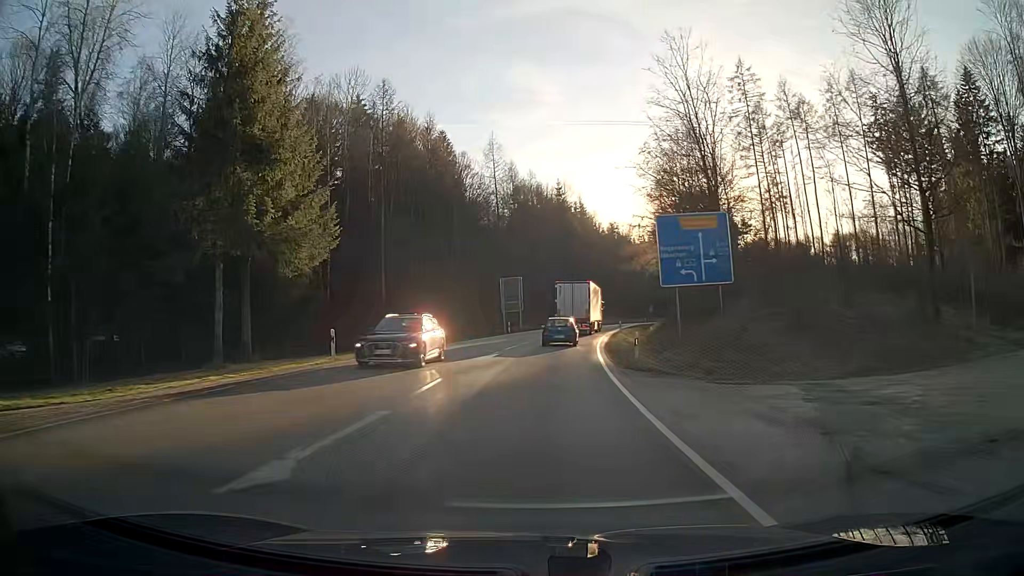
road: secondary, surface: asphalt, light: Day
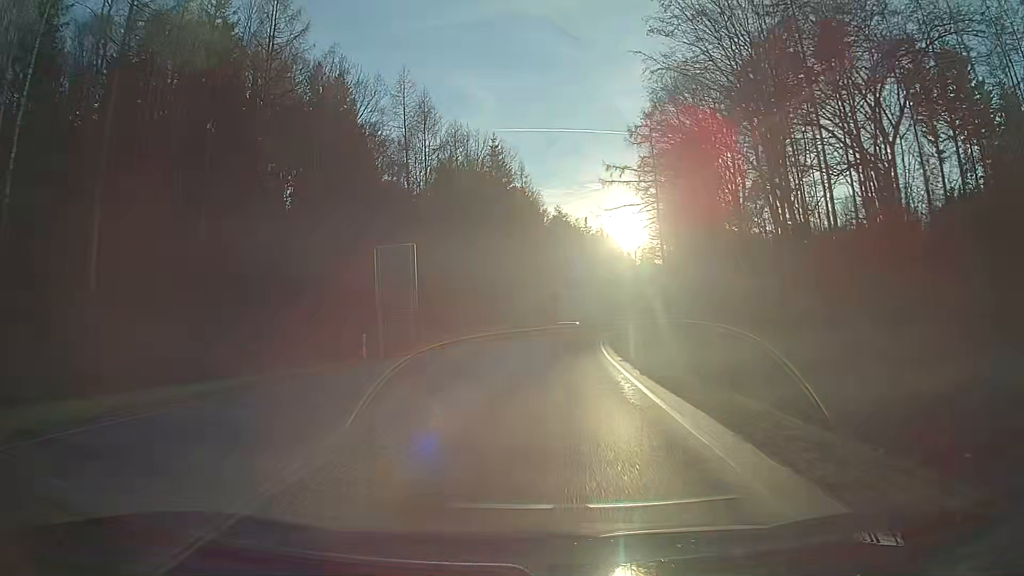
(+1.6, +36.5) m; +5°
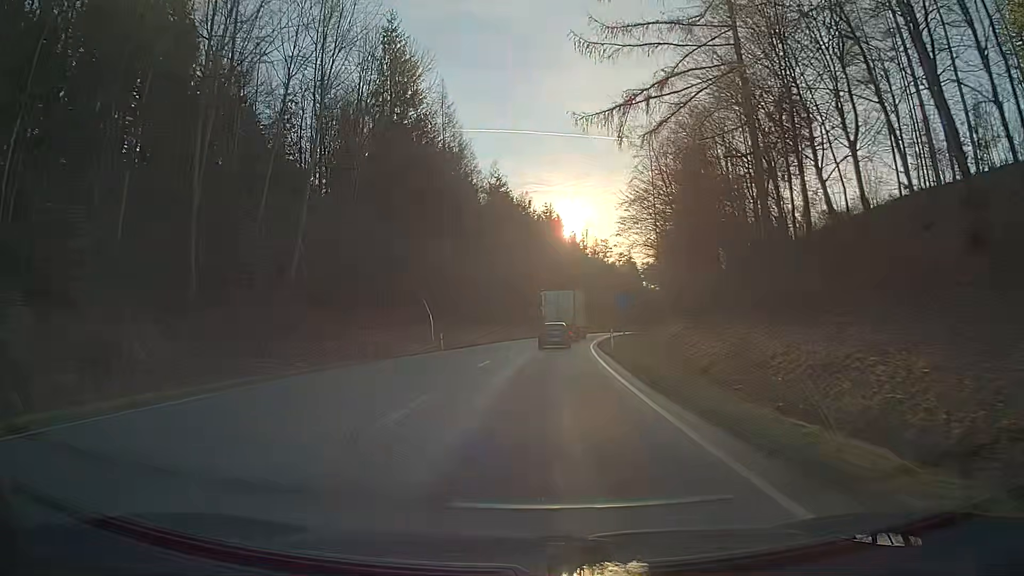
(+1.9, +39.3) m; +5°
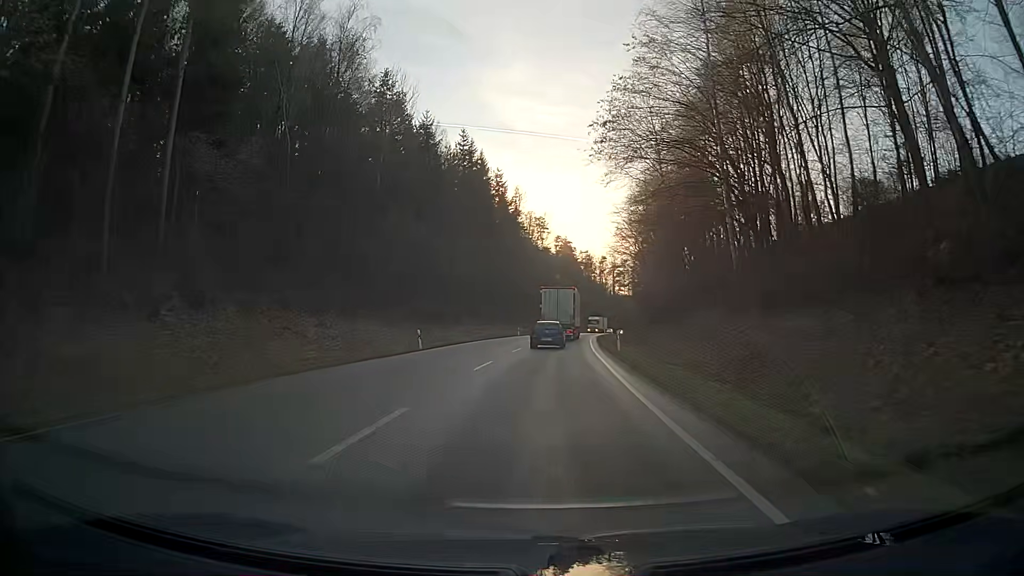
(+2.6, +50.0) m; +6°
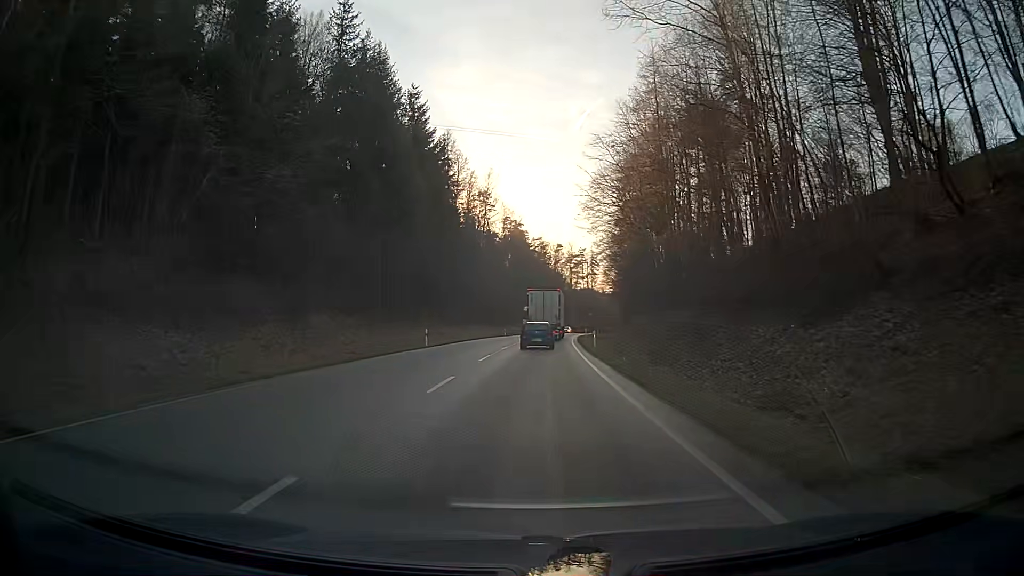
(+1.5, +39.8) m; +4°
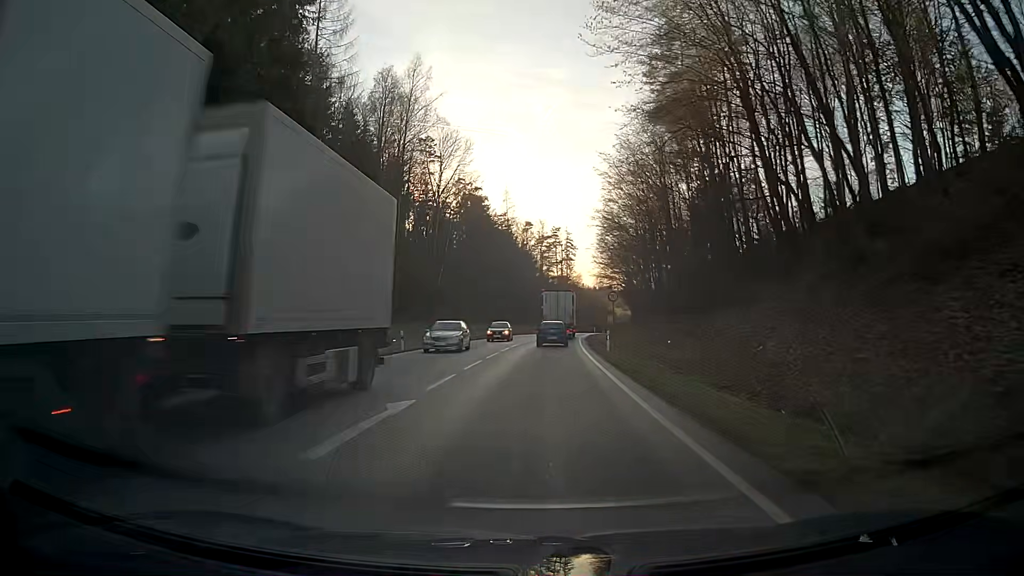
(+1.2, +51.7) m; +3°
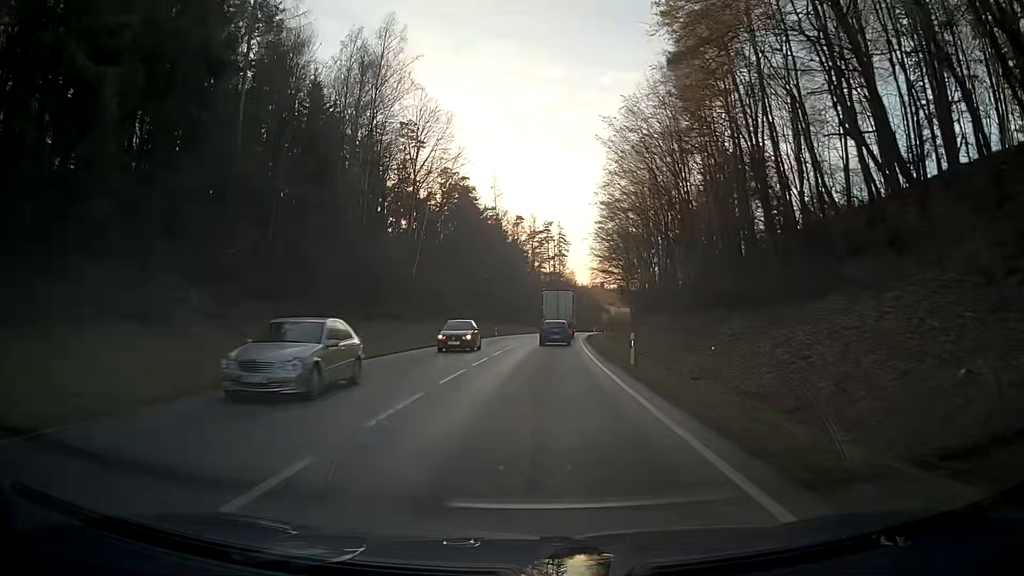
(+0.1, +10.6) m; +1°
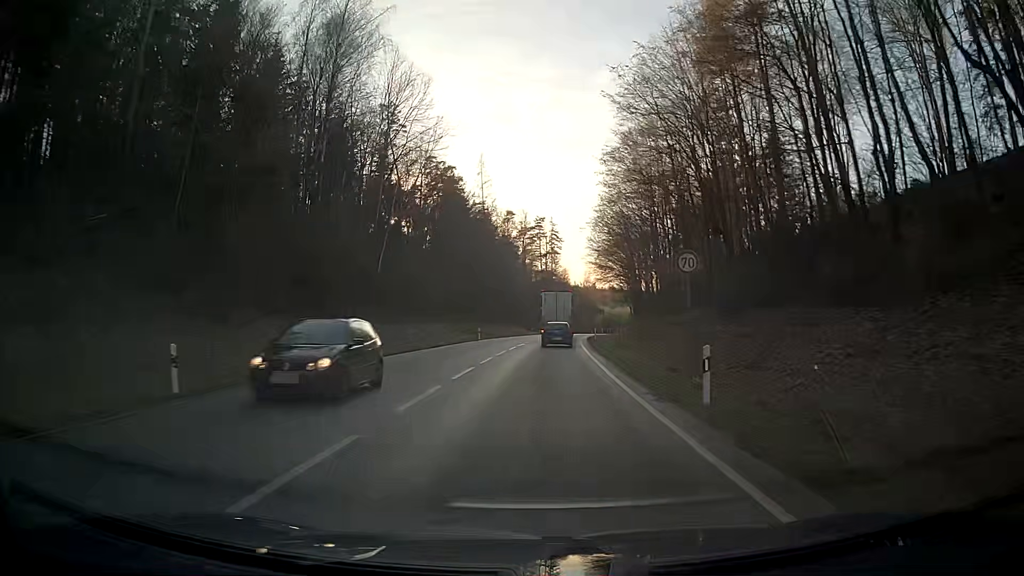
(+0.1, +10.6) m; +1°
(0, +10) (0, +20) (+1, +30) (+1, +40) (+2, +50) (+2, +60) (+3, +70) (+4, +80) (+5, +90) (+6, +100) m
